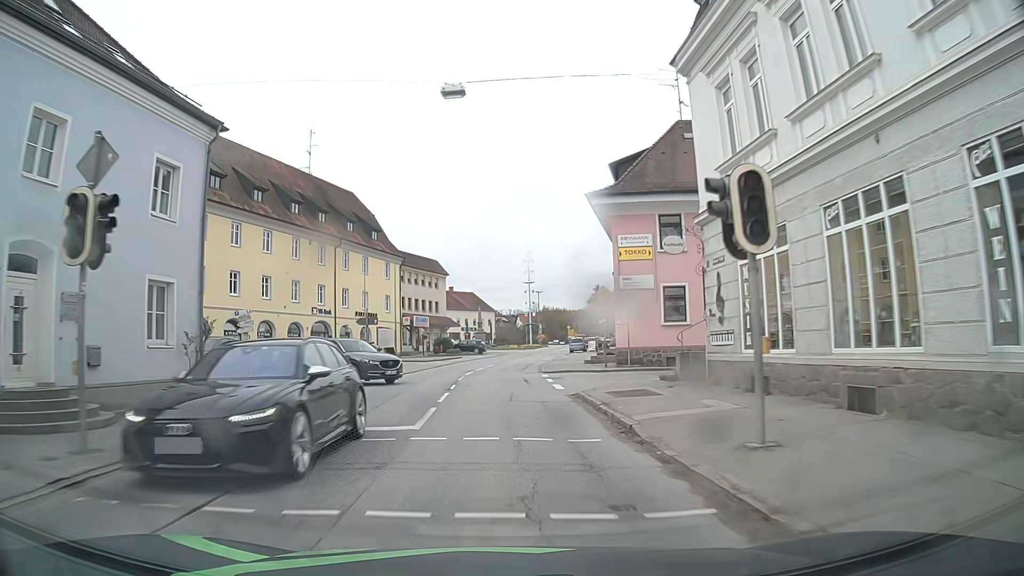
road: secondary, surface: asphalt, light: Day
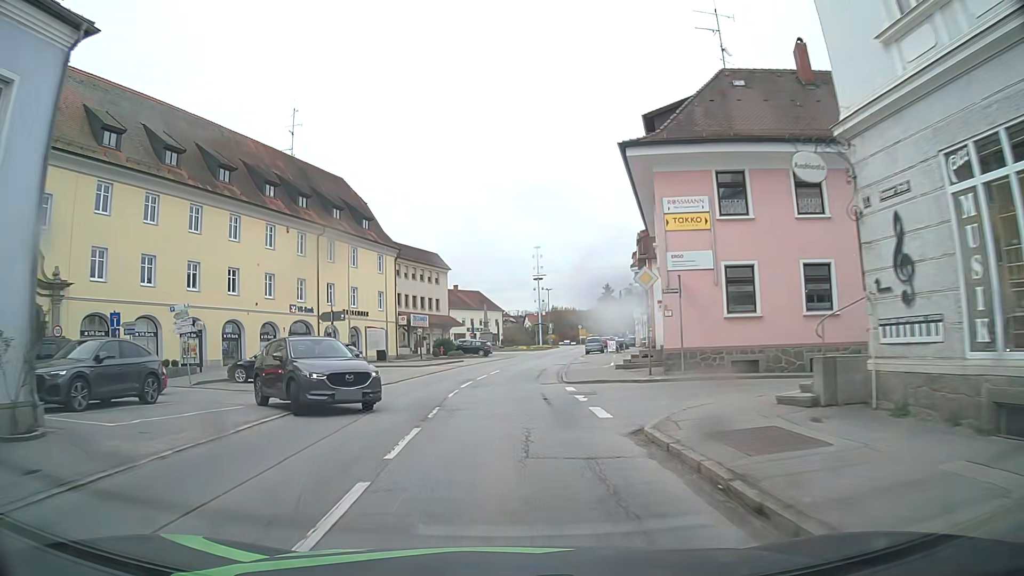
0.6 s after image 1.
(0.0, +7.6) m; 0°
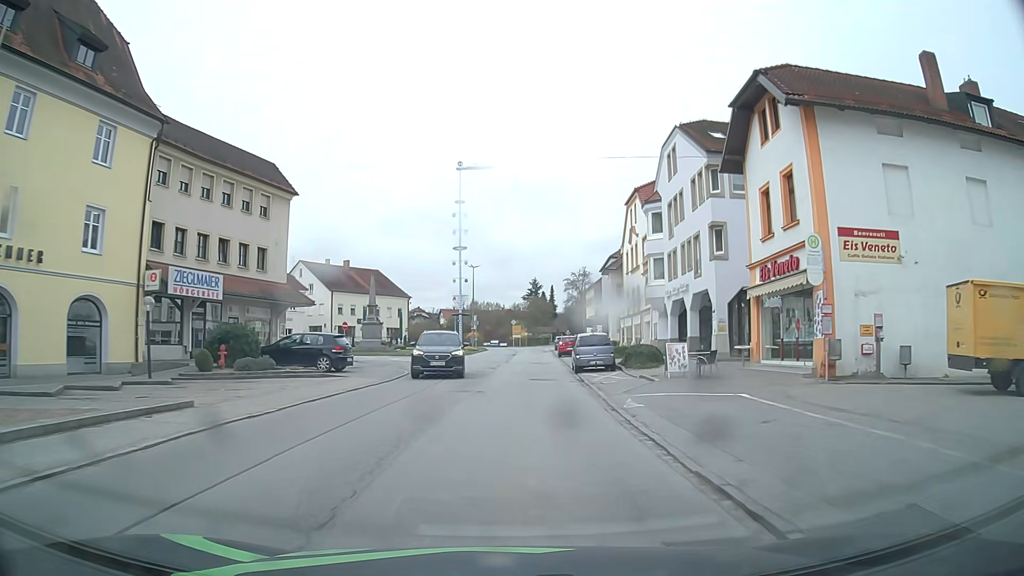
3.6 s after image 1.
(+1.0, +37.3) m; +7°
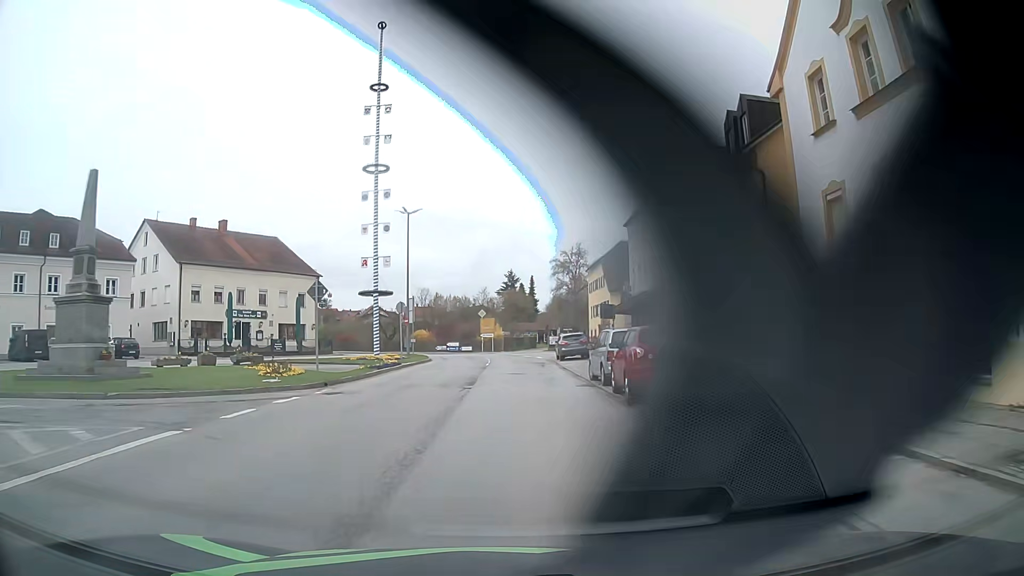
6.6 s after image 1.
(+1.0, +37.6) m; +2°
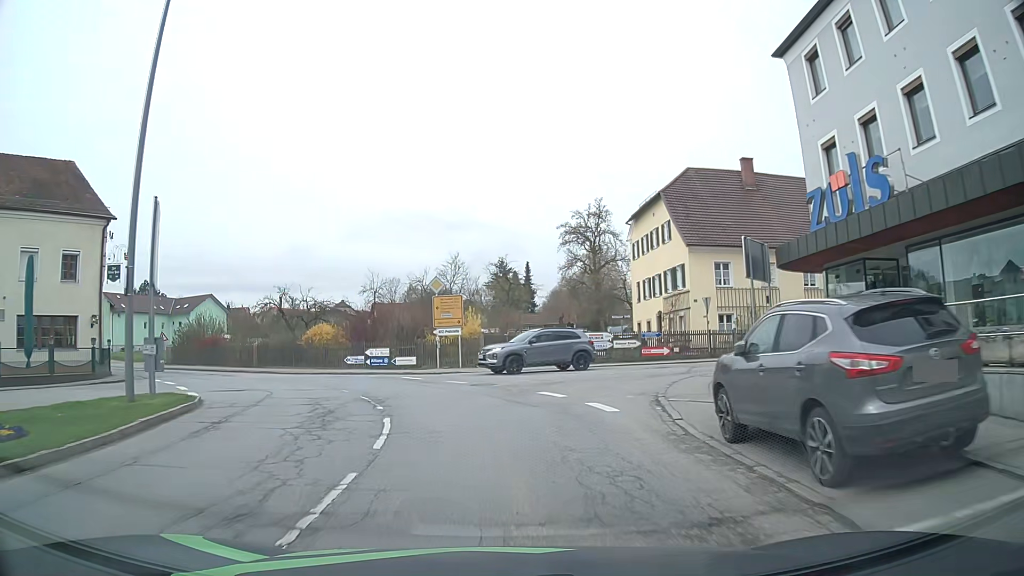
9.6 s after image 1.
(+0.6, +34.9) m; +1°
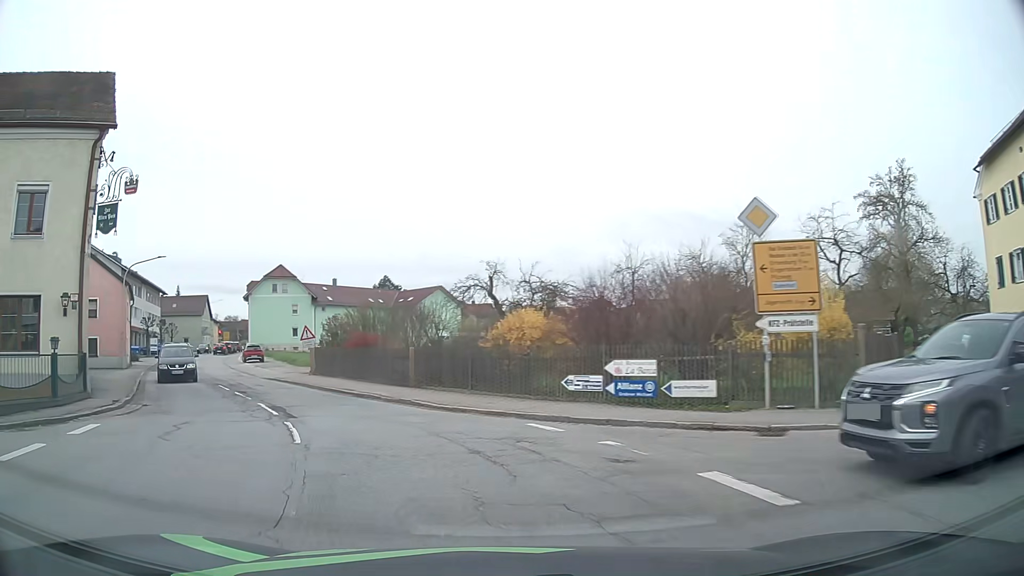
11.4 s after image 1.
(-2.2, +17.0) m; -21°
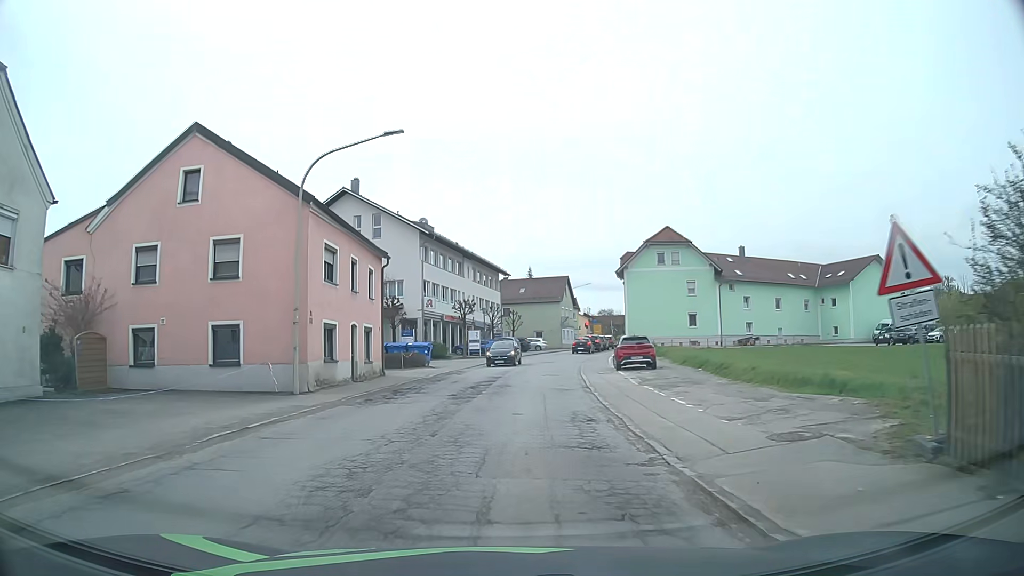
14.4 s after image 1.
(-9.7, +26.1) m; -33°
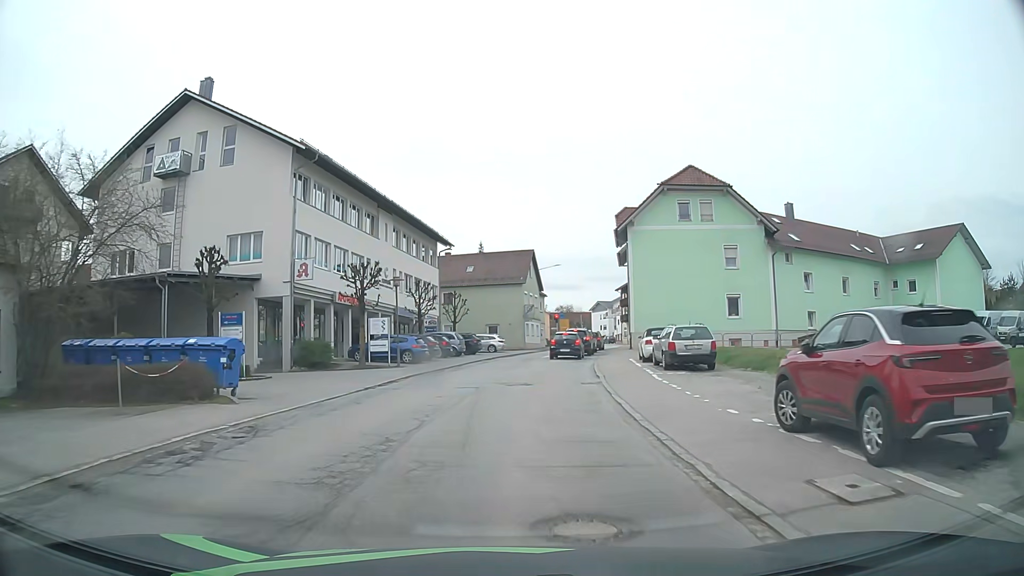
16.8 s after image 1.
(+1.0, +24.0) m; +4°
(0, +10) (+1, +20) (+2, +30) (+4, +40) (+6, +50) (+8, +59) (+10, +69) (+12, +79) (+9, +88) (0, +92) m
